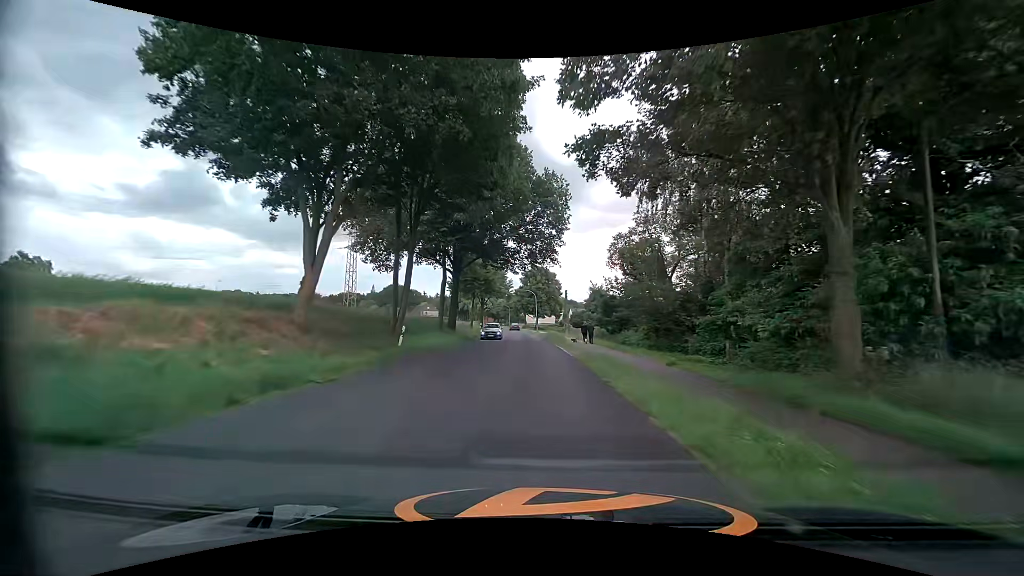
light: Day
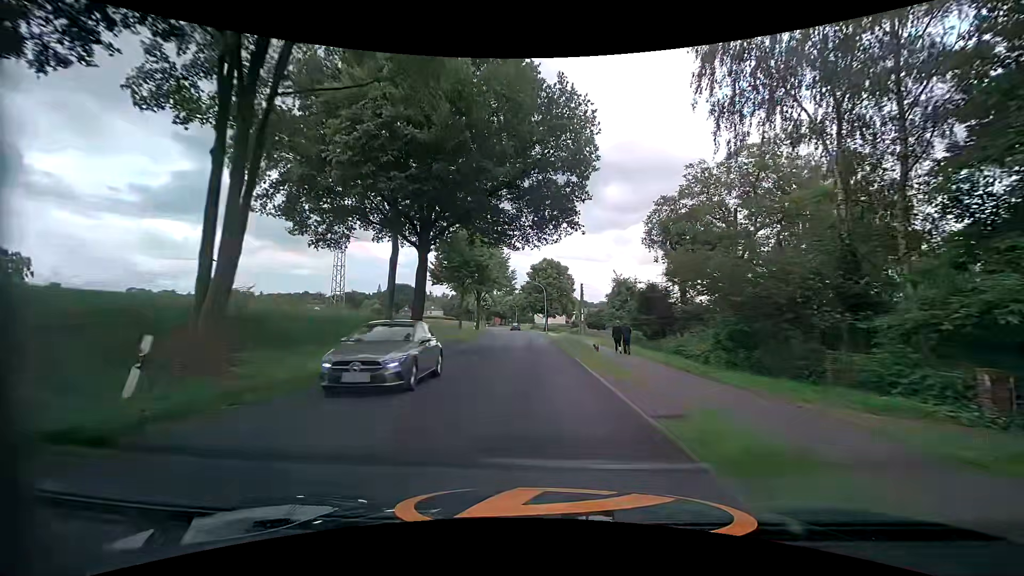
(-0.1, +14.5) m; -1°
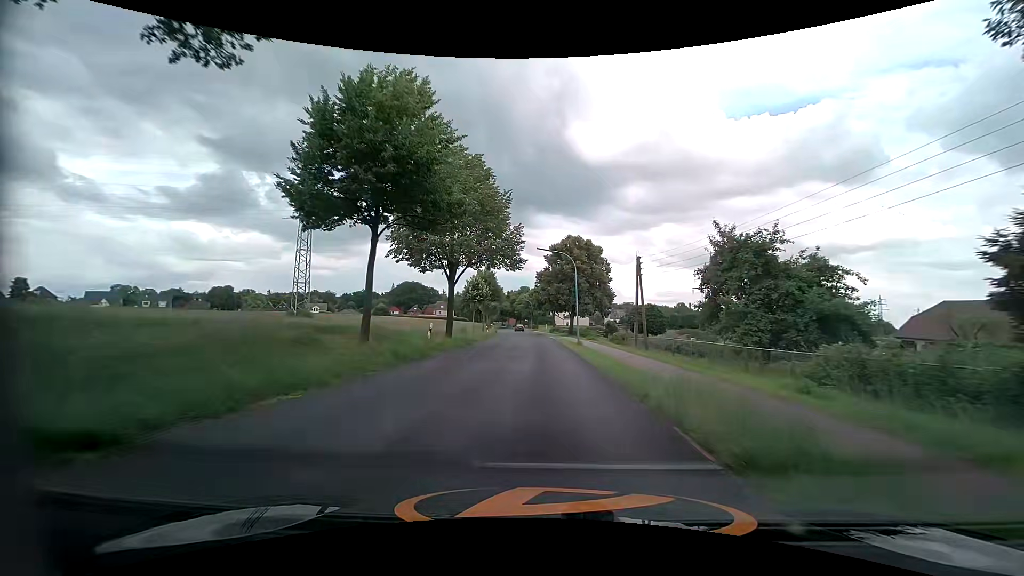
(-0.7, +28.4) m; -3°
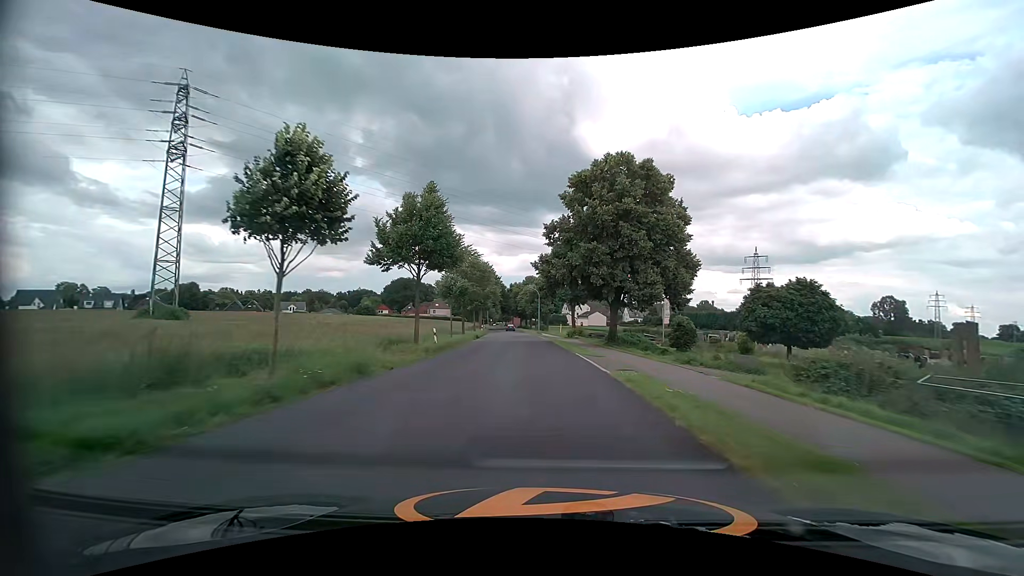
(-0.1, +36.7) m; -1°
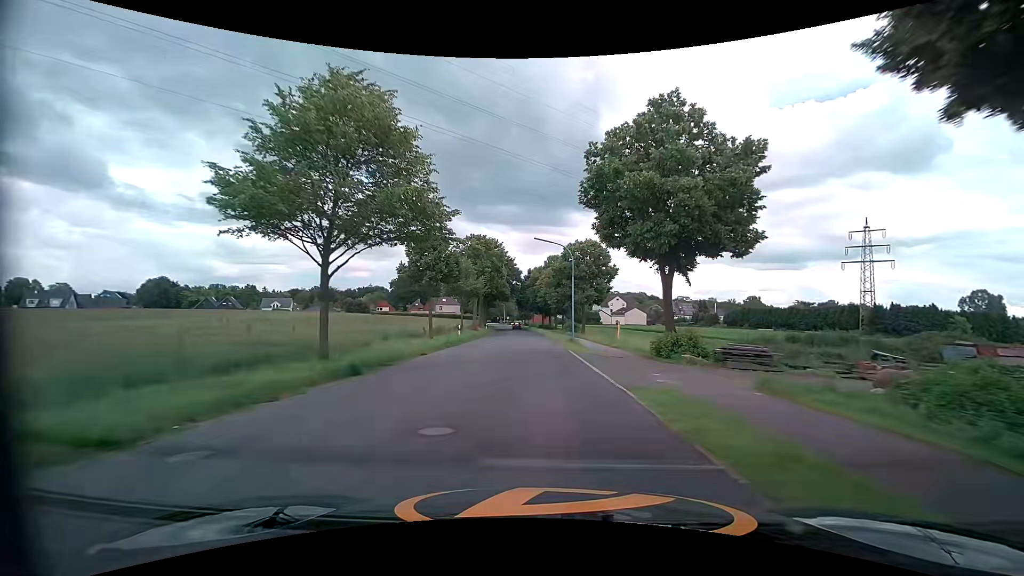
(-0.6, +38.2) m; -3°
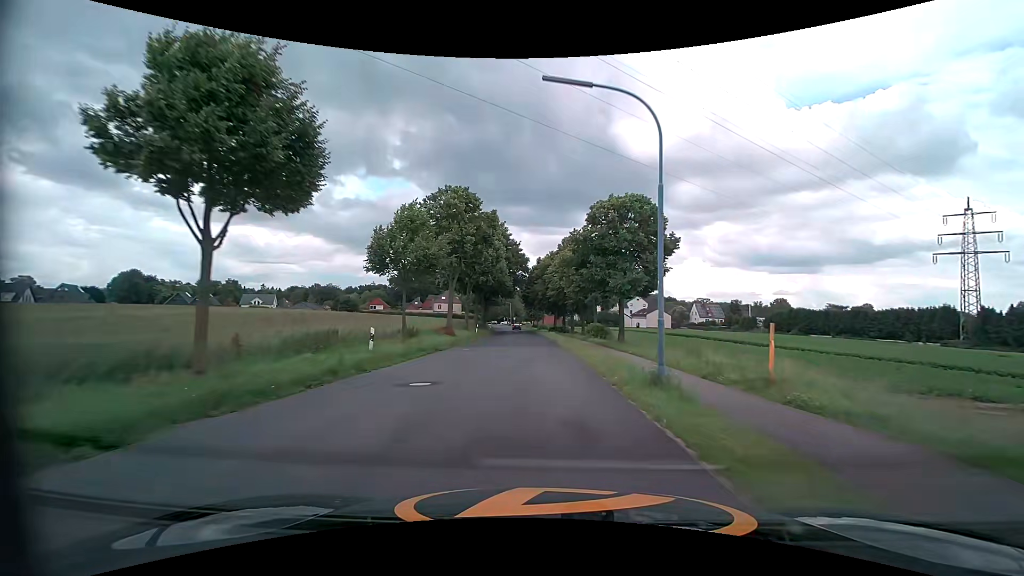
(-0.2, +22.0) m; -2°
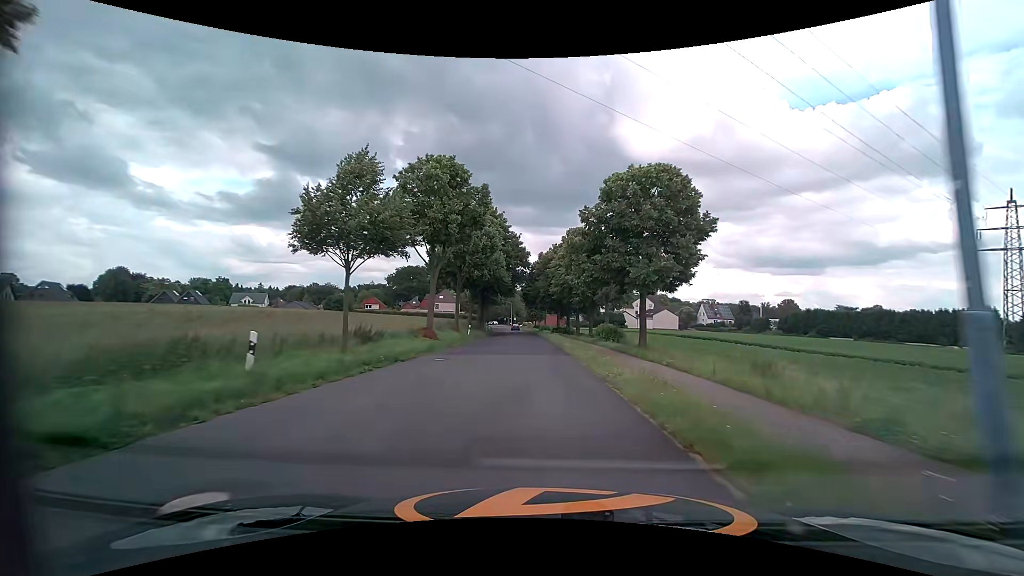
(+0.1, +7.4) m; 0°
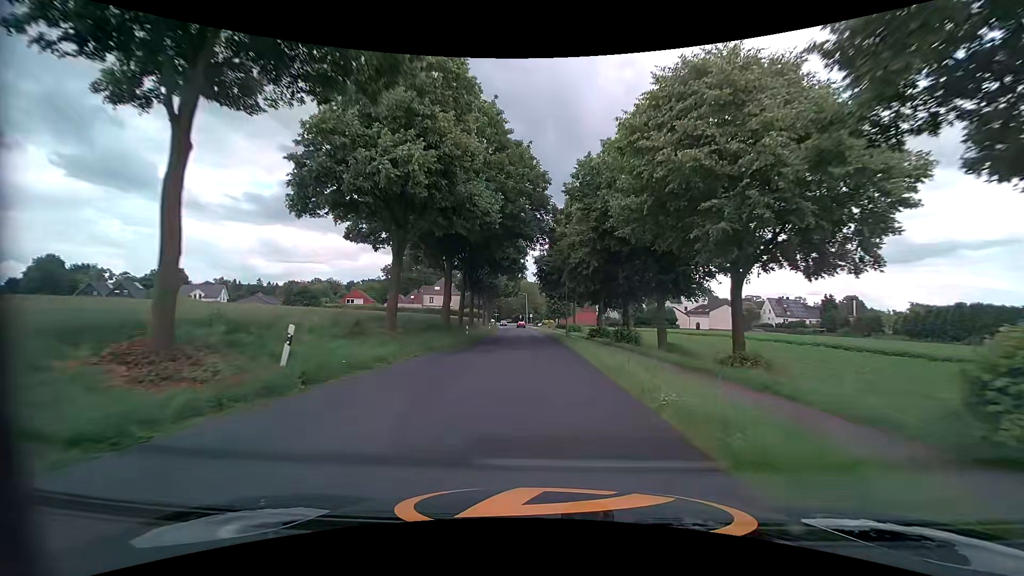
(-0.6, +37.6) m; -2°
(0, +10) (0, +20) (0, +30) (0, +40) (-1, +50) (-1, +60) (-2, +70) (-3, +80) (-3, +90) (-4, +100) m
